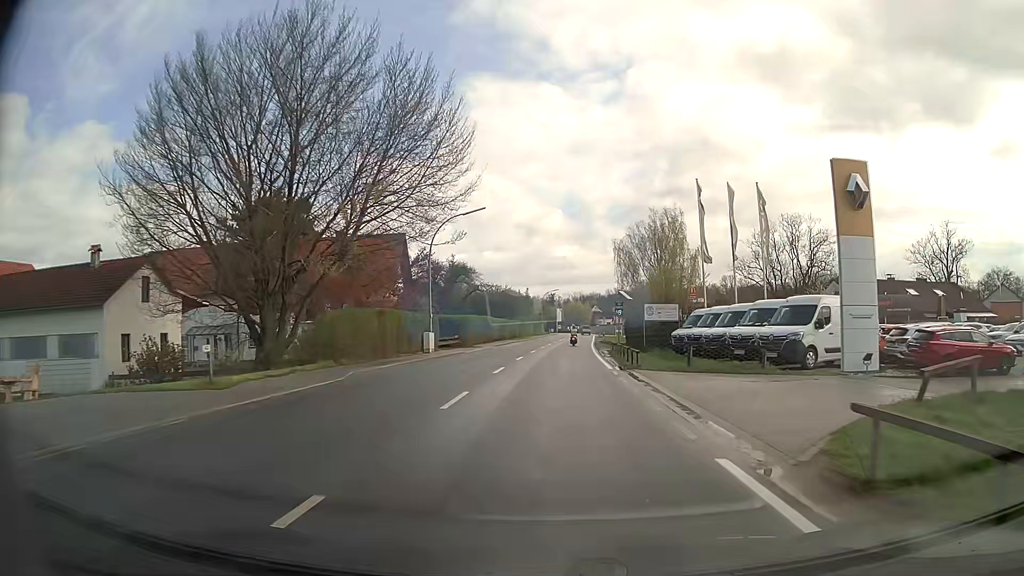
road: secondary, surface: asphalt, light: Day
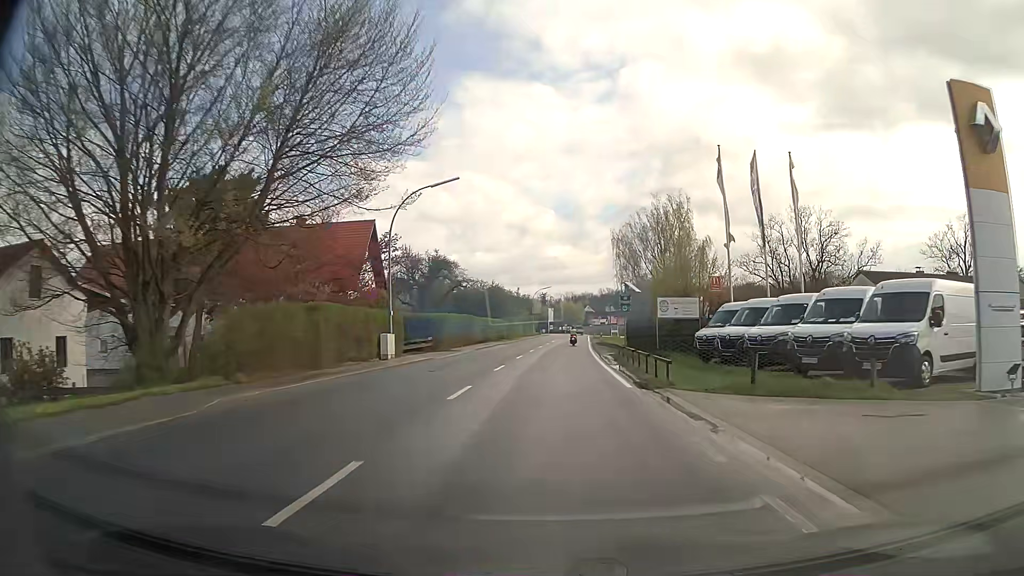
(0.0, +7.7) m; +1°
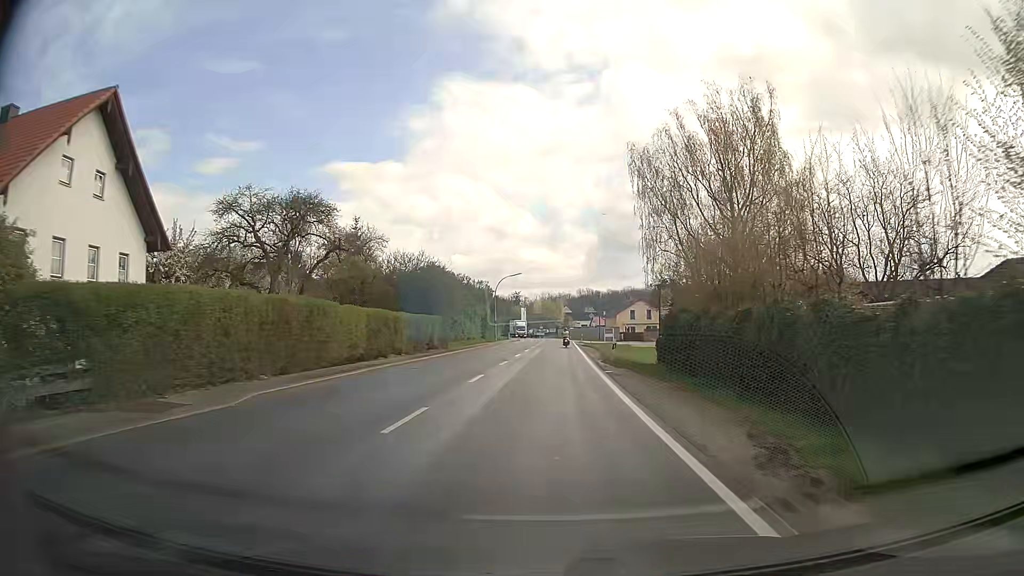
(+0.5, +31.1) m; +2°
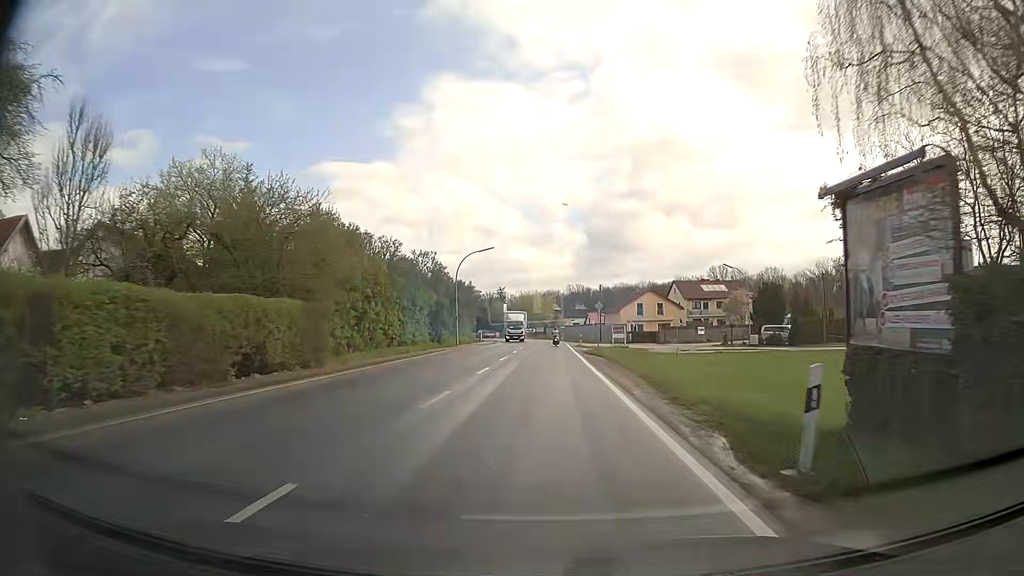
(+0.2, +24.1) m; +1°
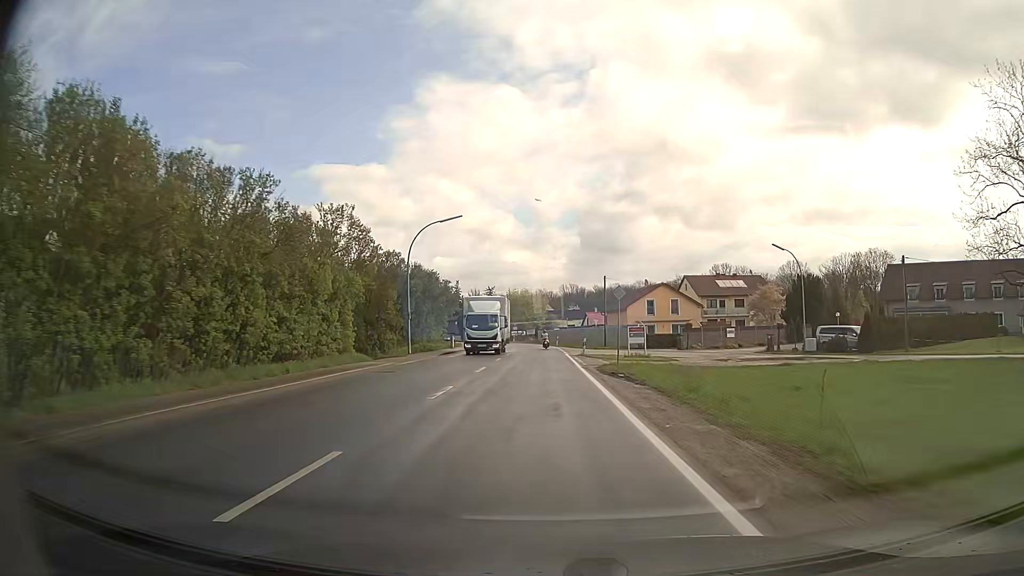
(0.0, +16.3) m; +1°
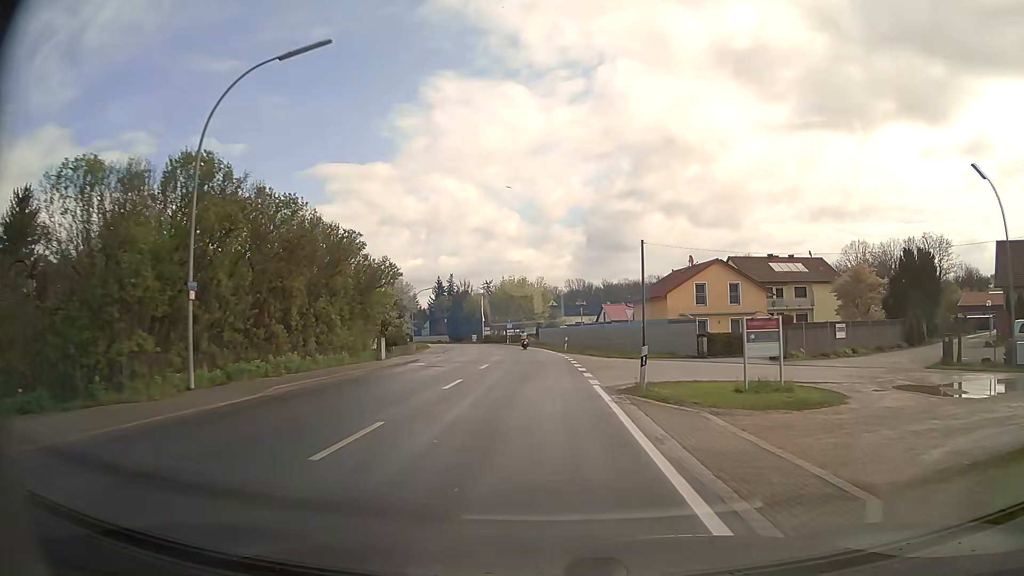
(-0.1, +24.7) m; 0°
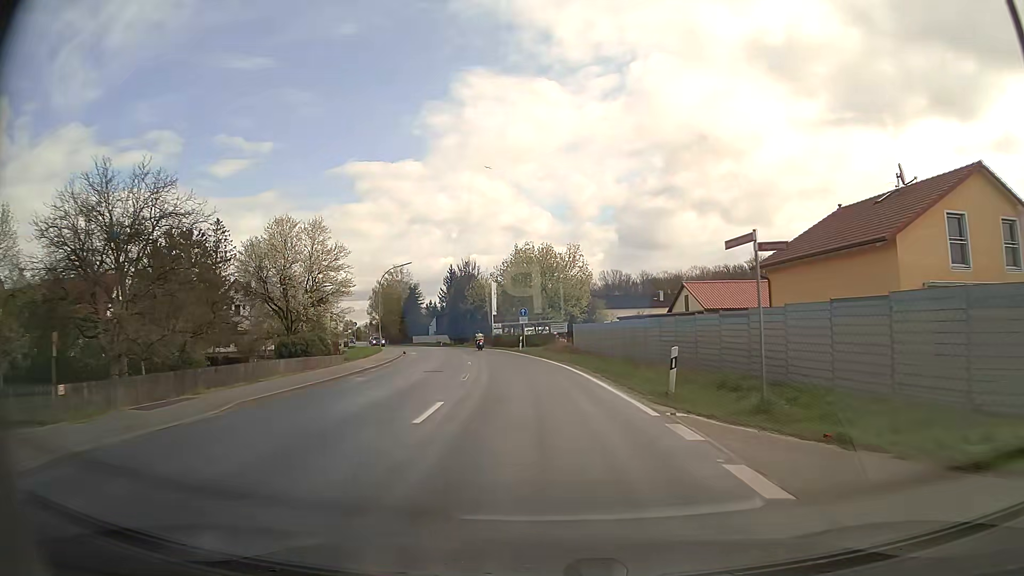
(-0.9, +33.1) m; -2°
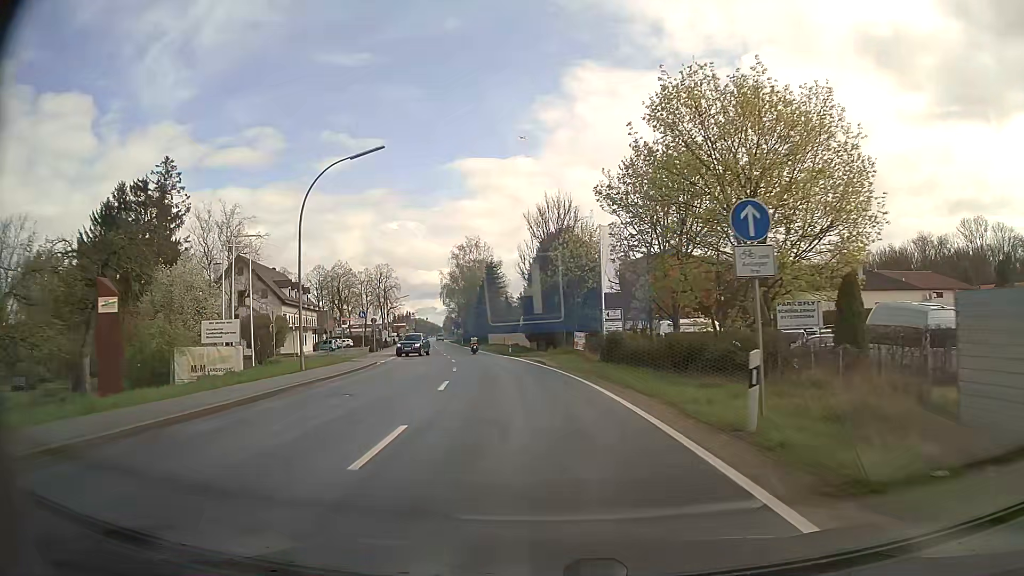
(-3.3, +39.6) m; -10°
(0, +10) (-1, +20) (-3, +30) (-4, +40) (-6, +50) (-8, +59) (-10, +69) (-11, +79) (-13, +89) (-15, +99) m
